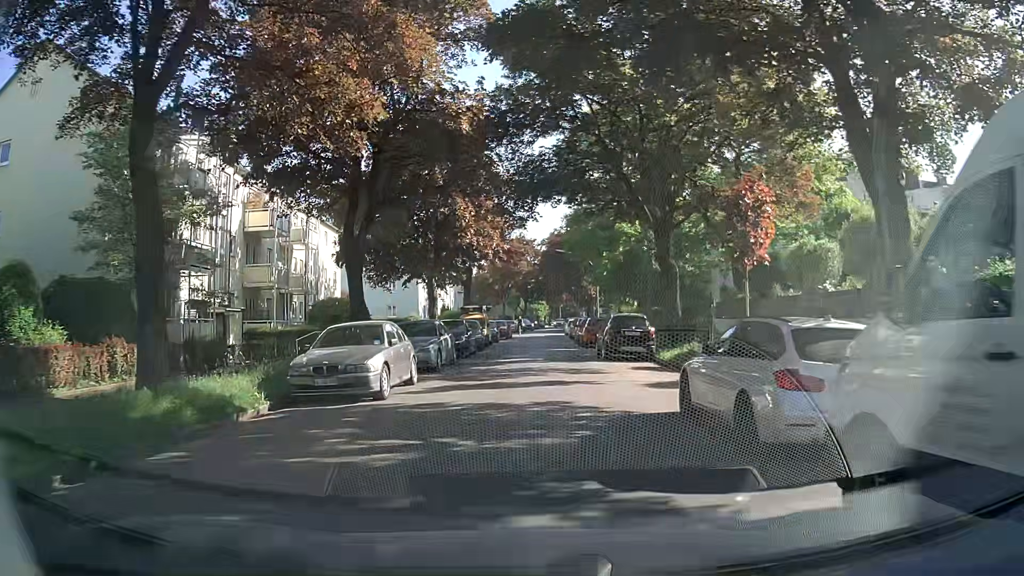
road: residential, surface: asphalt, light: Day
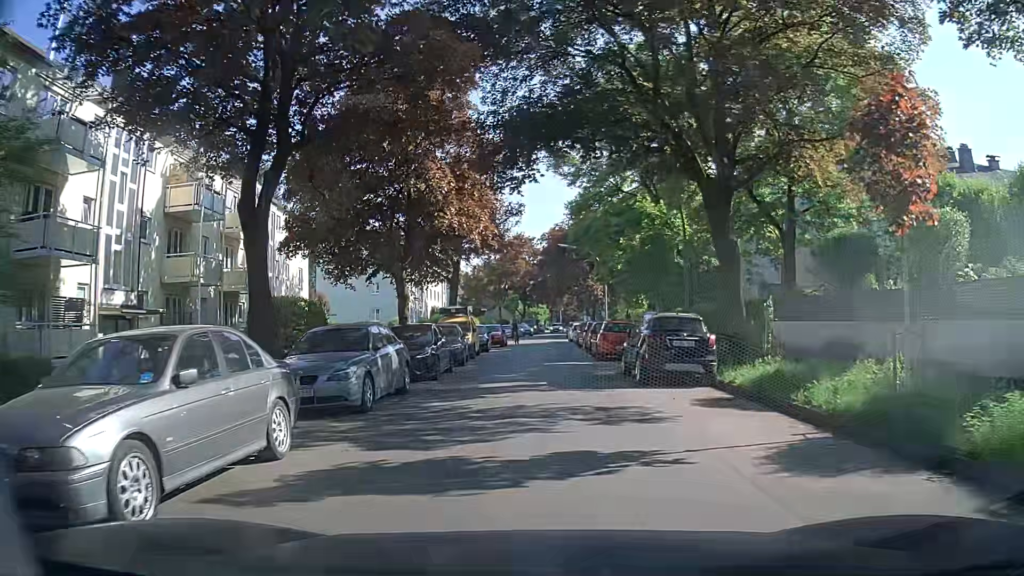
(0.0, +7.9) m; 0°
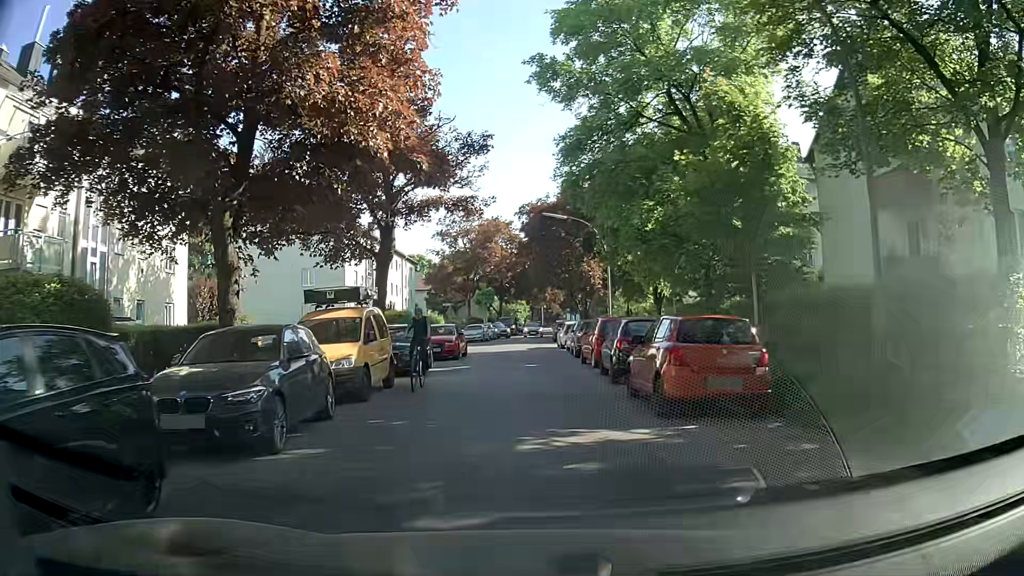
(+0.3, +15.3) m; +3°
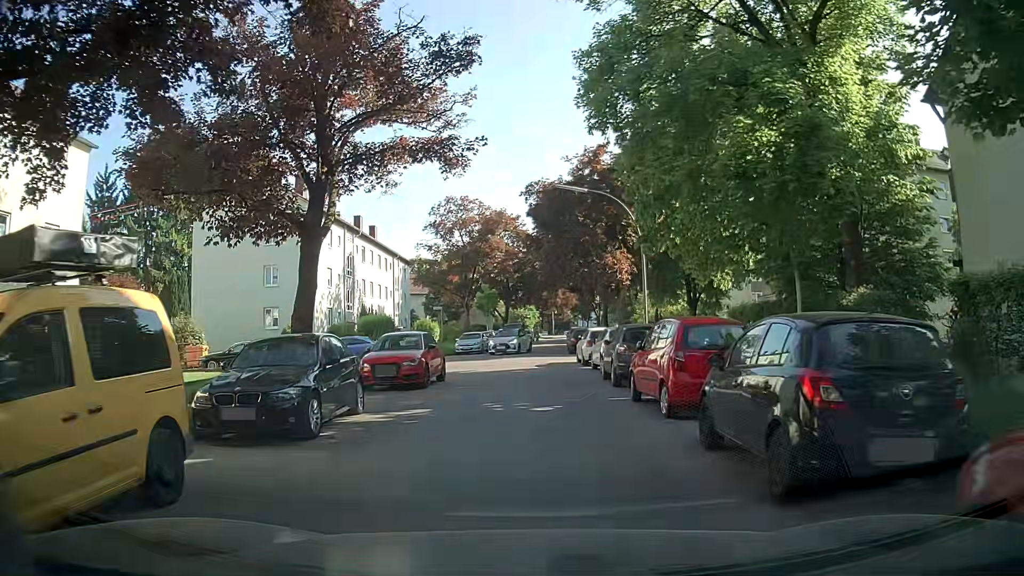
(-0.1, +9.9) m; -2°
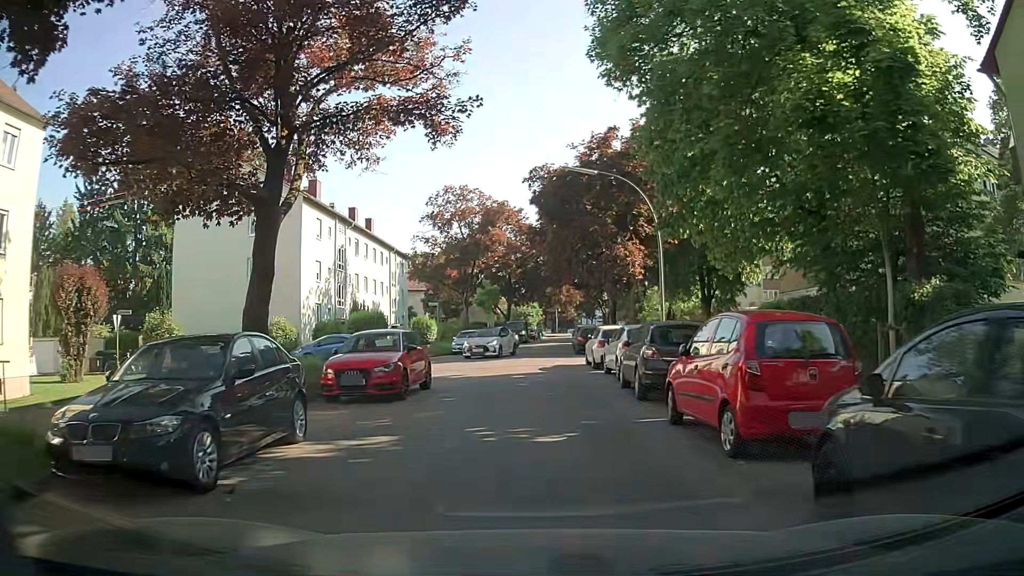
(0.0, +3.3) m; +1°
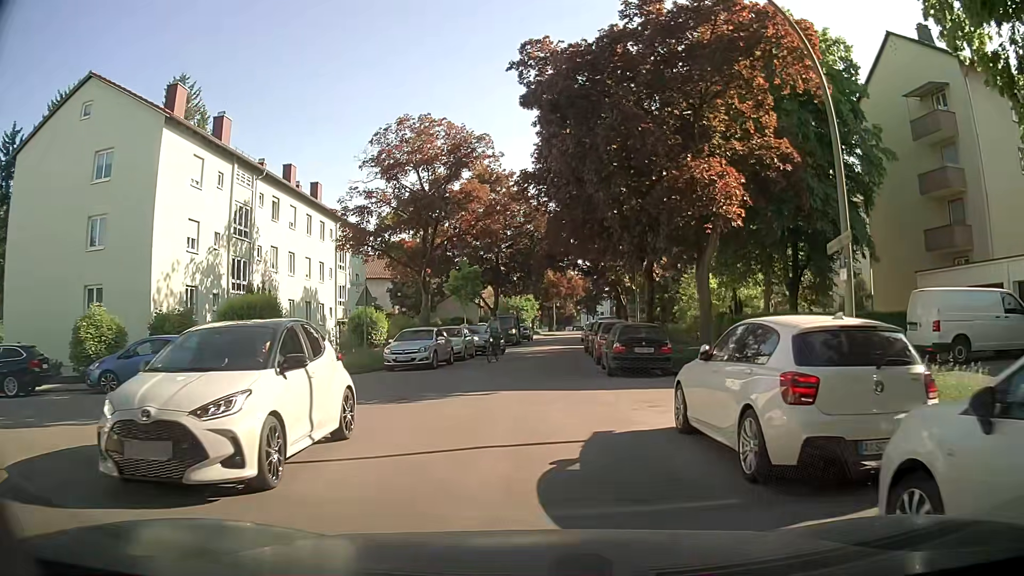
(-0.2, +16.9) m; 0°
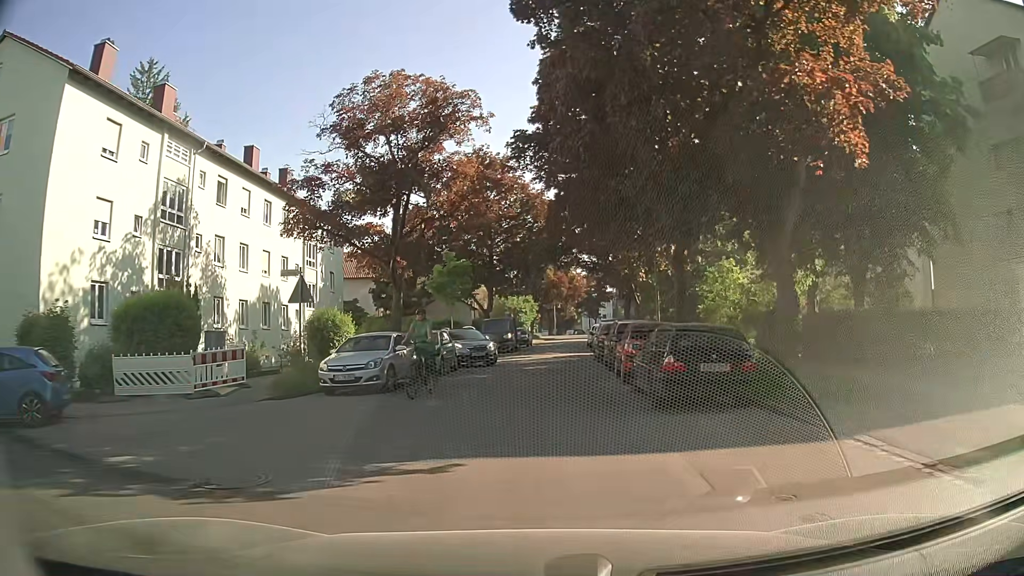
(0.0, +6.9) m; 0°
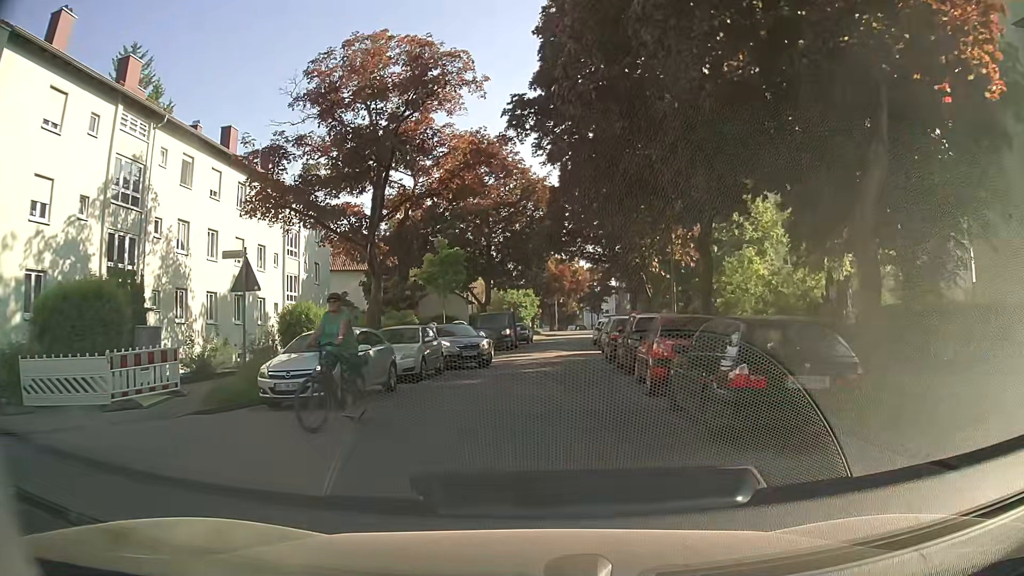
(0.0, +3.7) m; 0°
(0, +10) (0, +20) (+1, +30) (+1, +40) (+2, +50) (+3, +60) (+5, +70) (+7, +79) (+8, +89) (+9, +99) m
